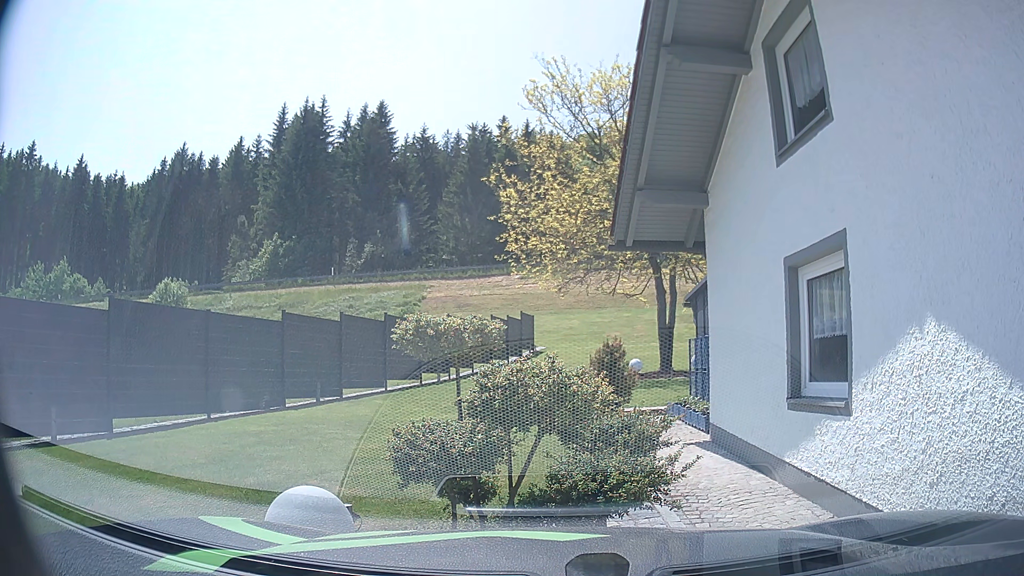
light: Day
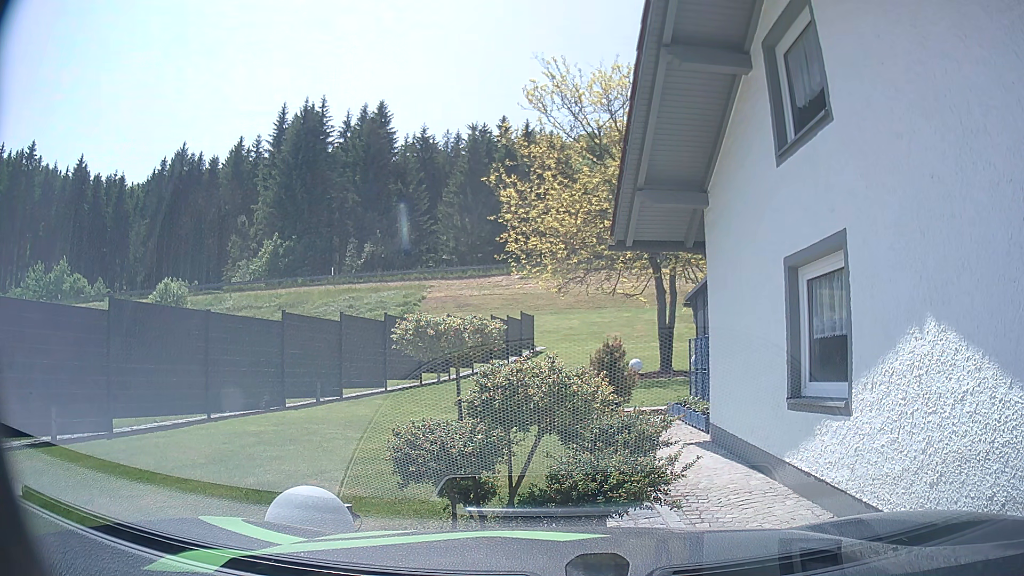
(0.0, 0.0) m; 0°
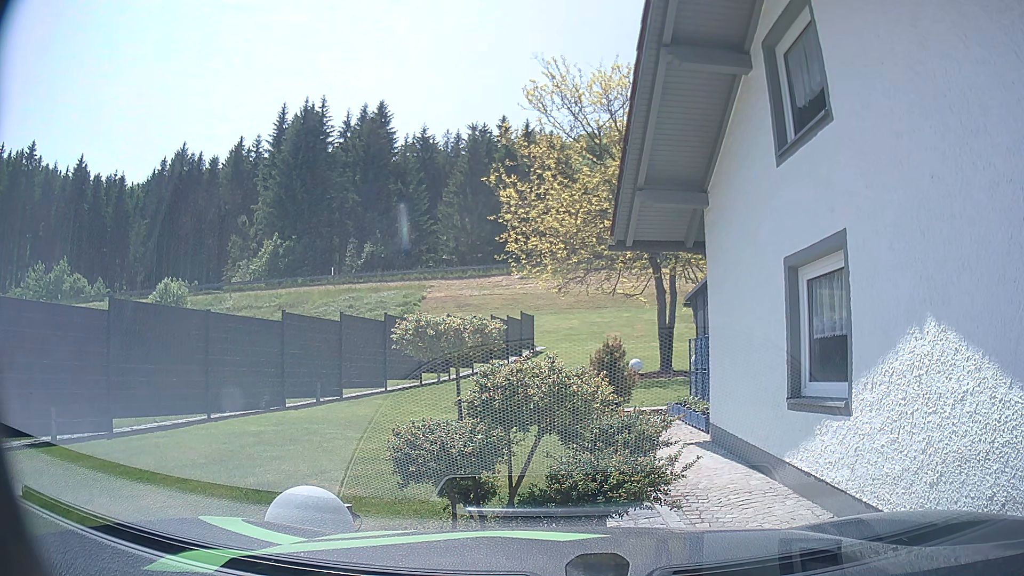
(0.0, 0.0) m; 0°
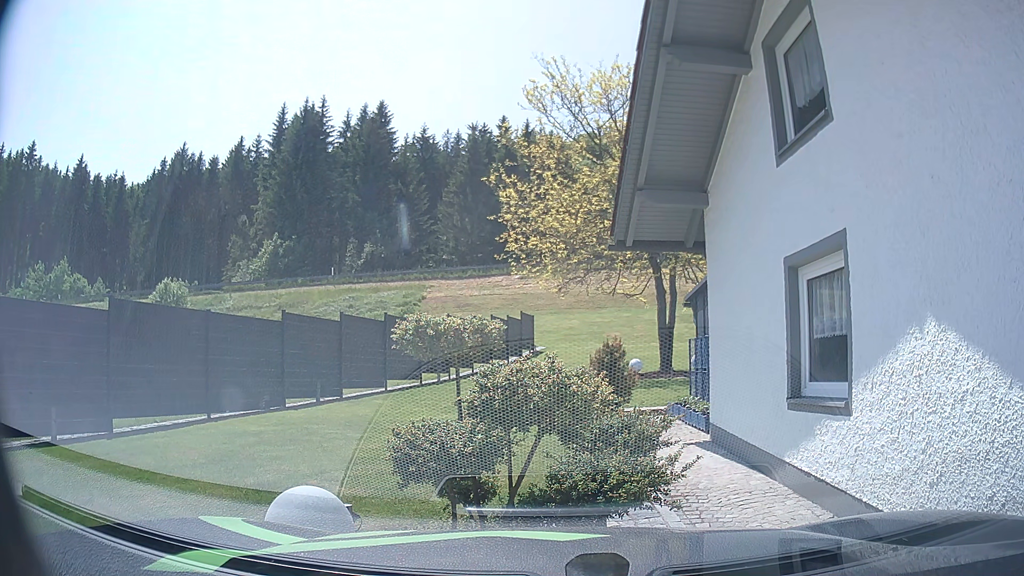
(0.0, 0.0) m; 0°
